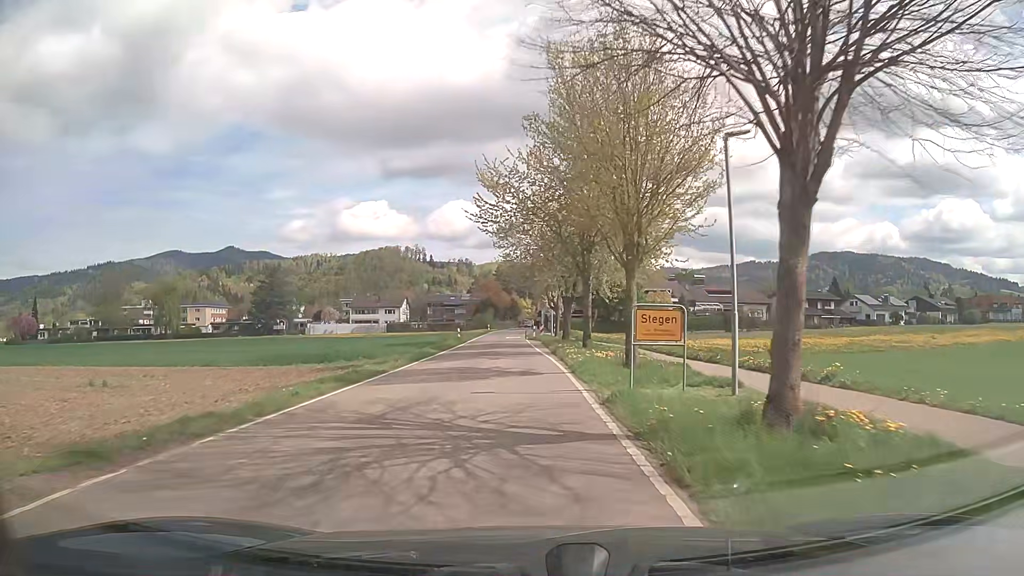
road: tertiary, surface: asphalt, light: Day
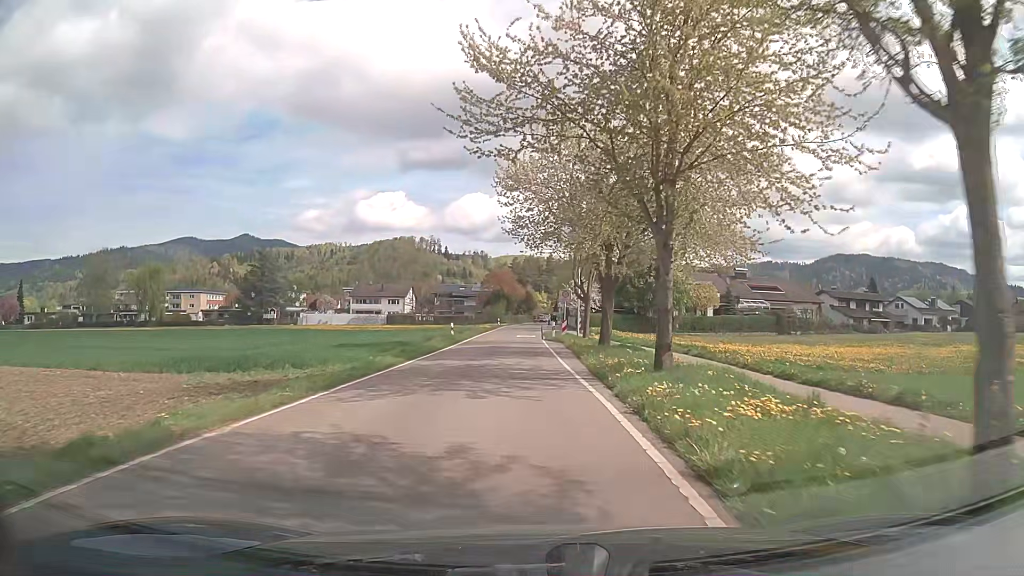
(-0.2, +13.7) m; -2°
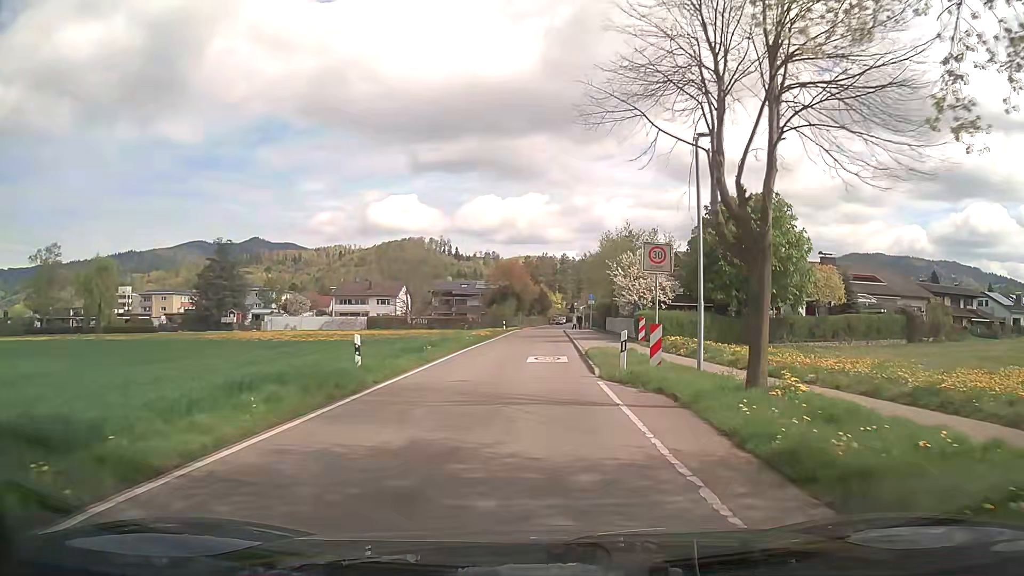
(-0.3, +24.4) m; -1°
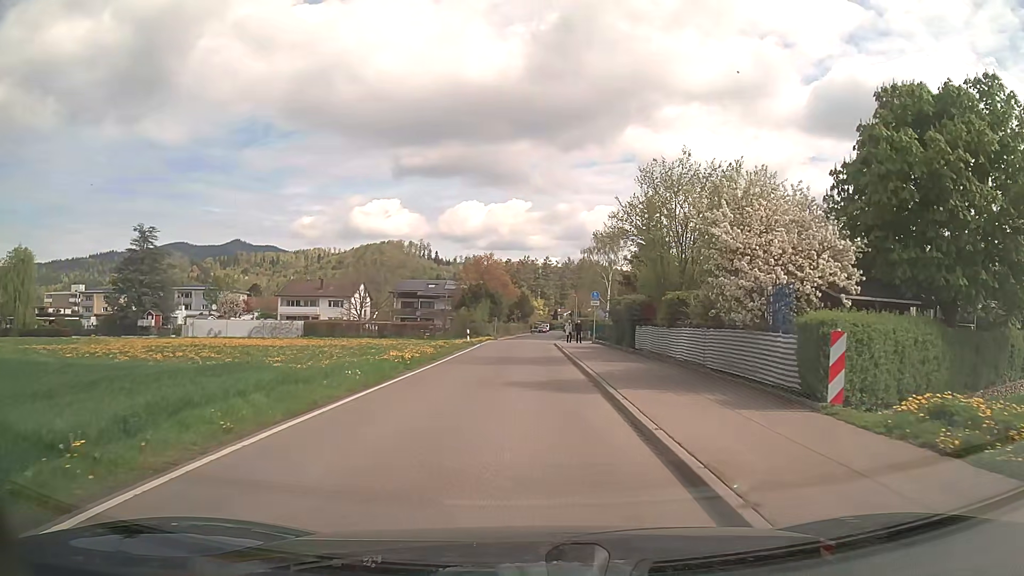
(+0.3, +20.5) m; +2°
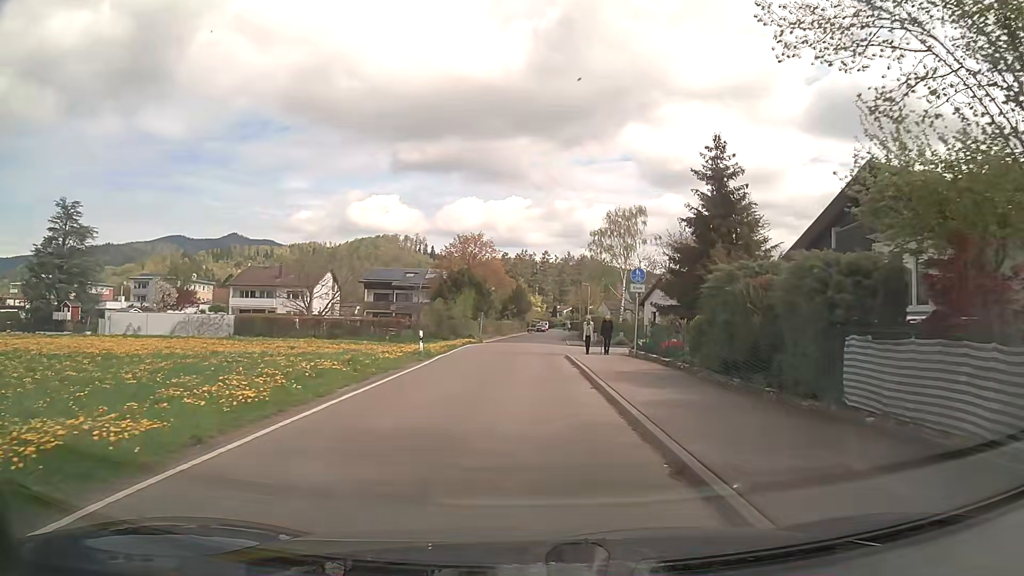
(+0.1, +18.8) m; 0°
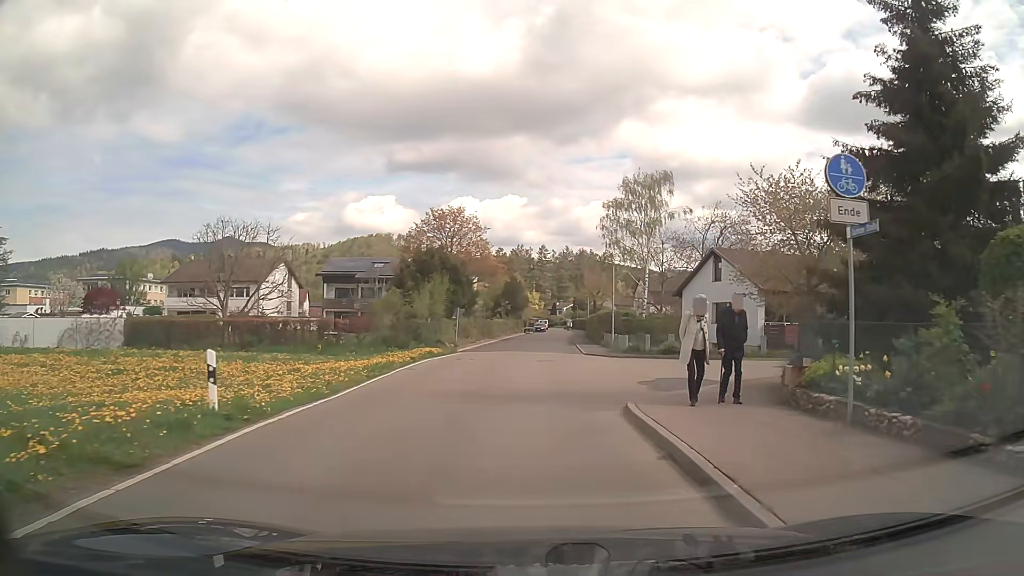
(0.0, +18.2) m; 0°
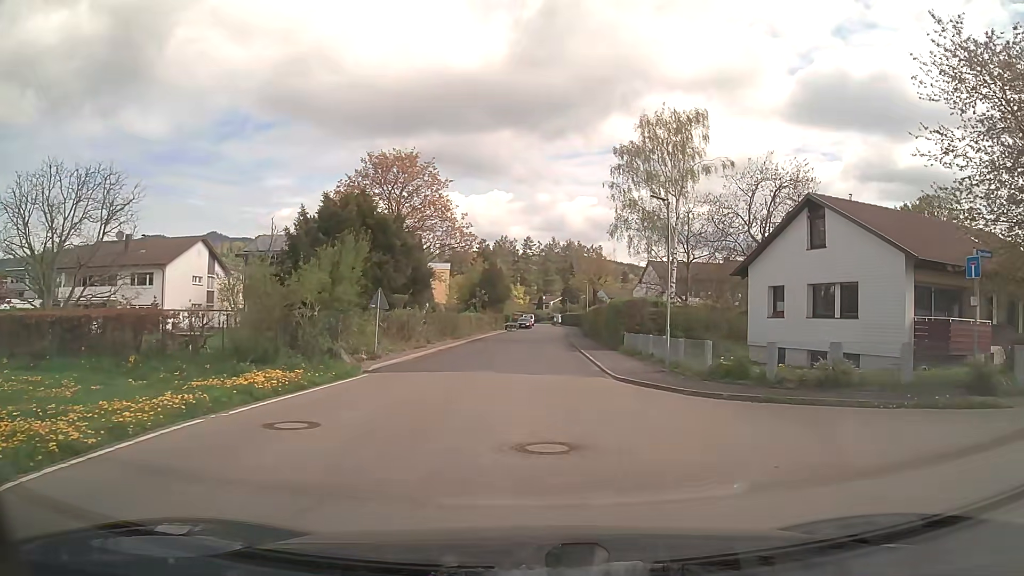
(+0.2, +18.5) m; +1°
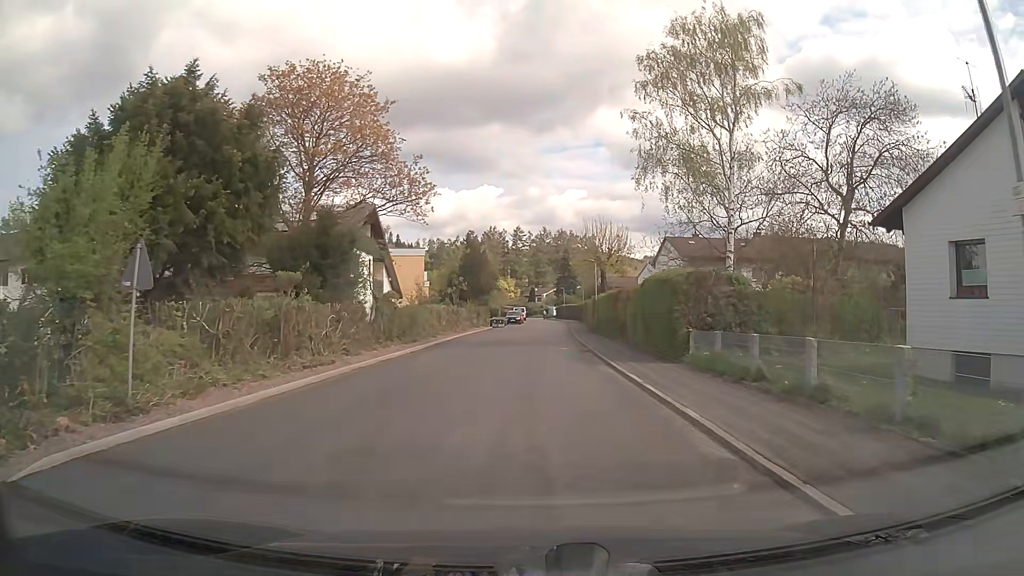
(+0.1, +15.2) m; +2°
(0, +10) (0, +20) (0, +30) (+1, +40) (+1, +50) (+1, +60) (+2, +70) (+2, +80) (+2, +90) (+2, +100) m
